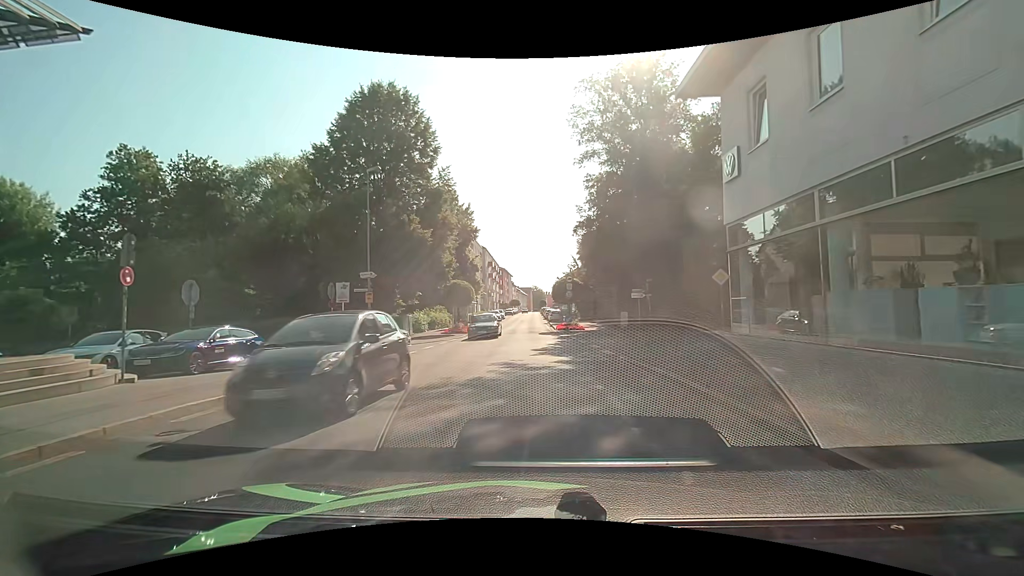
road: tertiary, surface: asphalt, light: Day
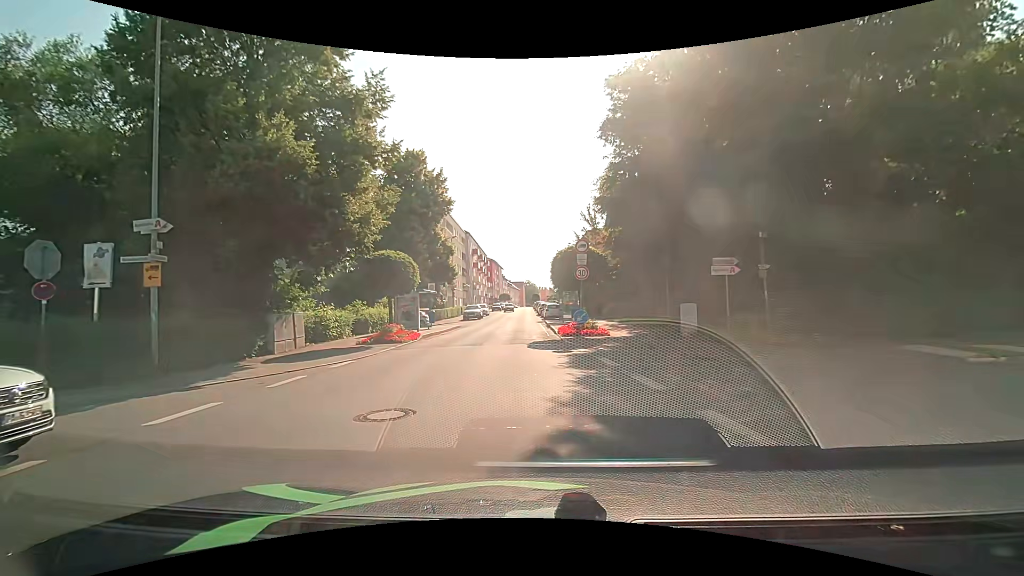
(0.0, +15.2) m; +2°
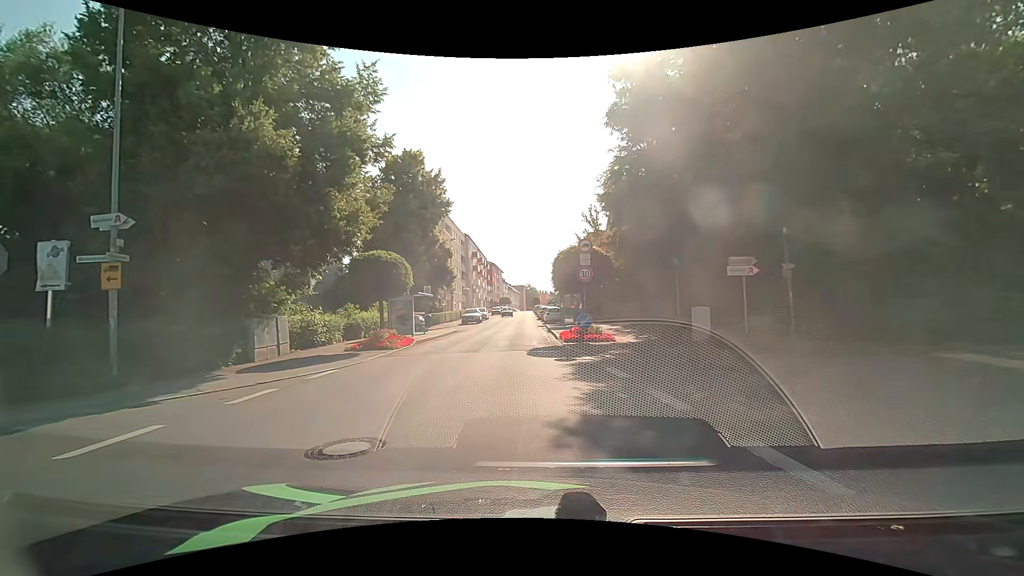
(0.0, +1.2) m; -2°
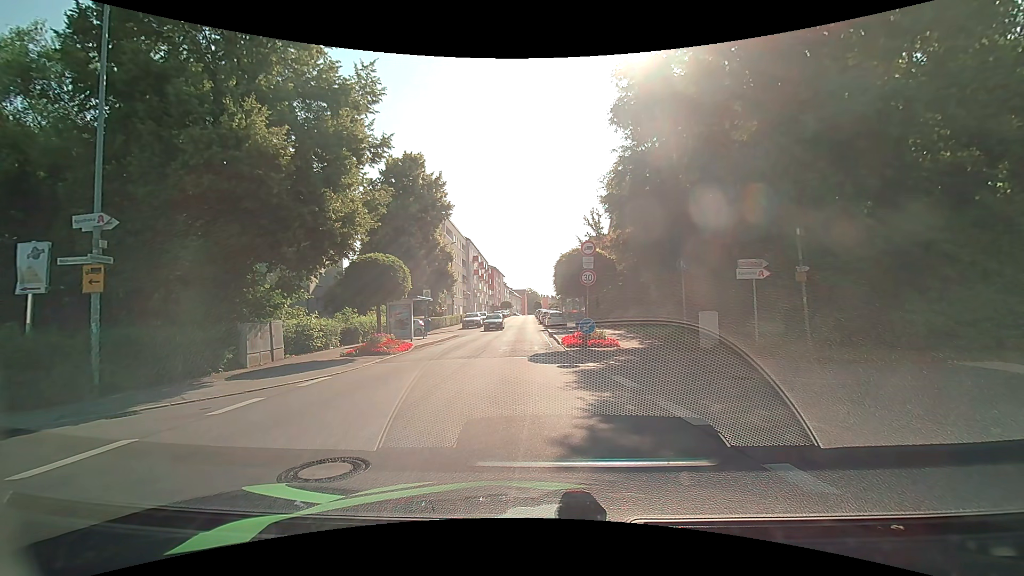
(0.0, +0.5) m; 0°
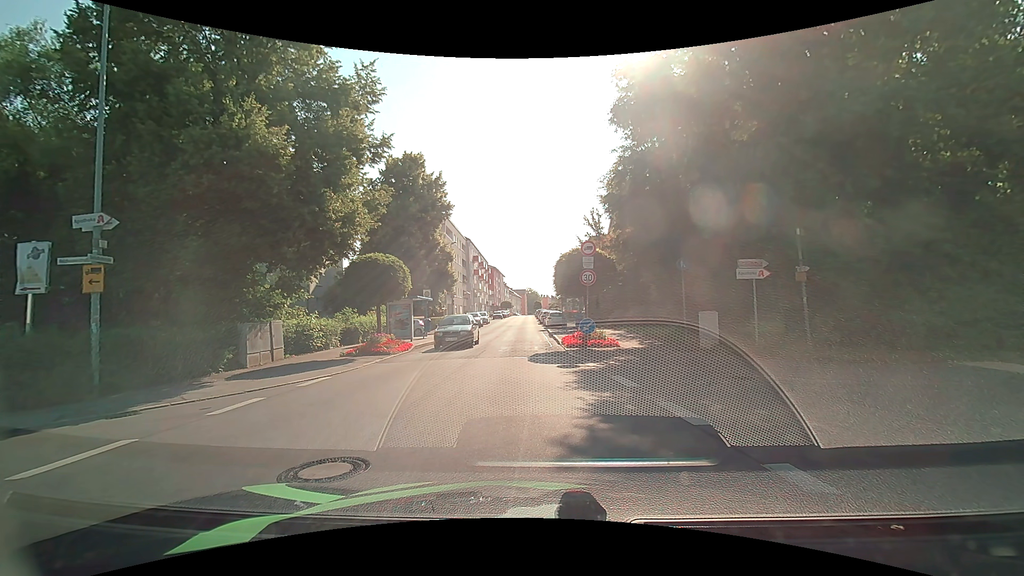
(0.0, 0.0) m; 0°
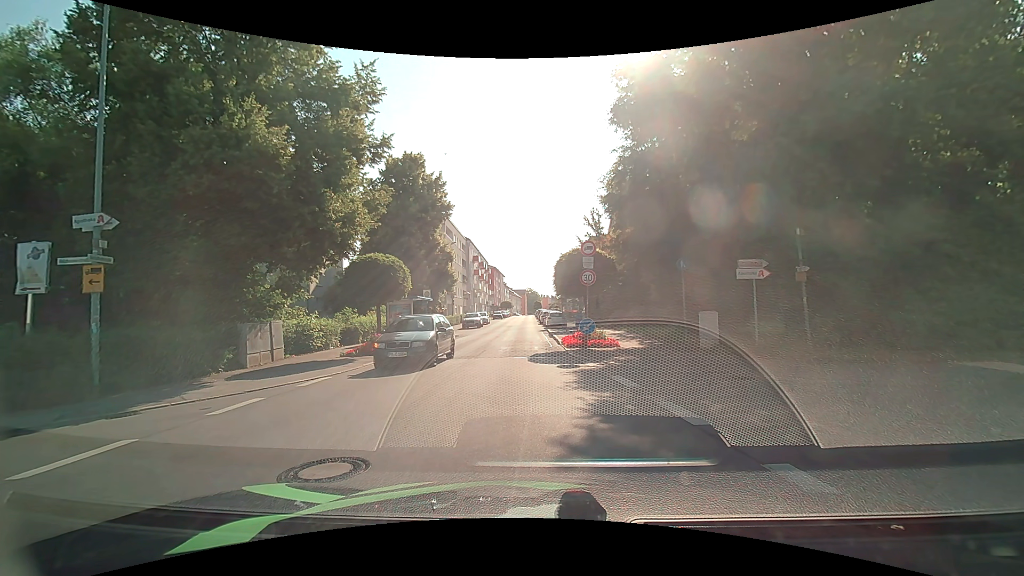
(0.0, 0.0) m; 0°
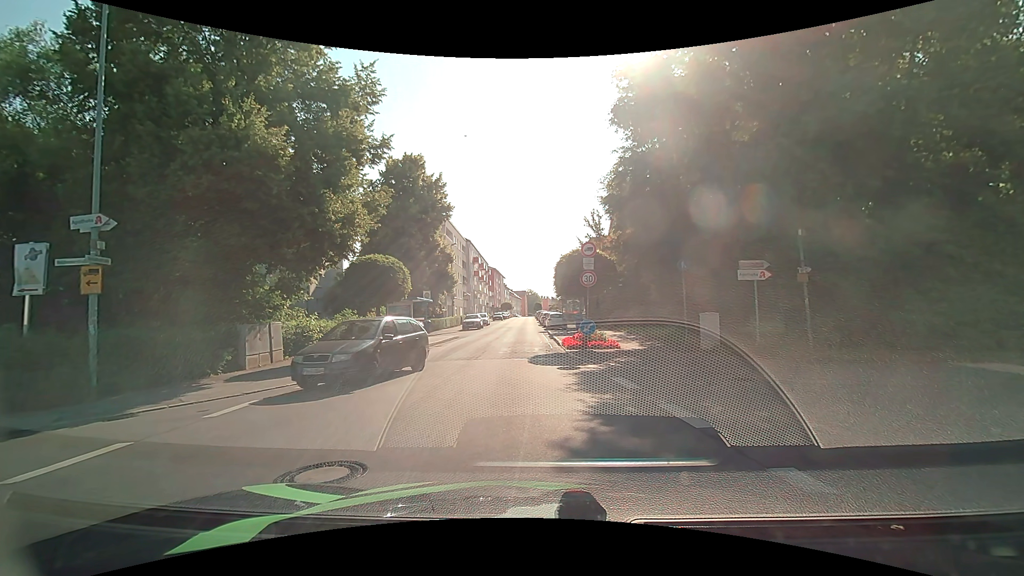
(0.0, +0.1) m; 0°
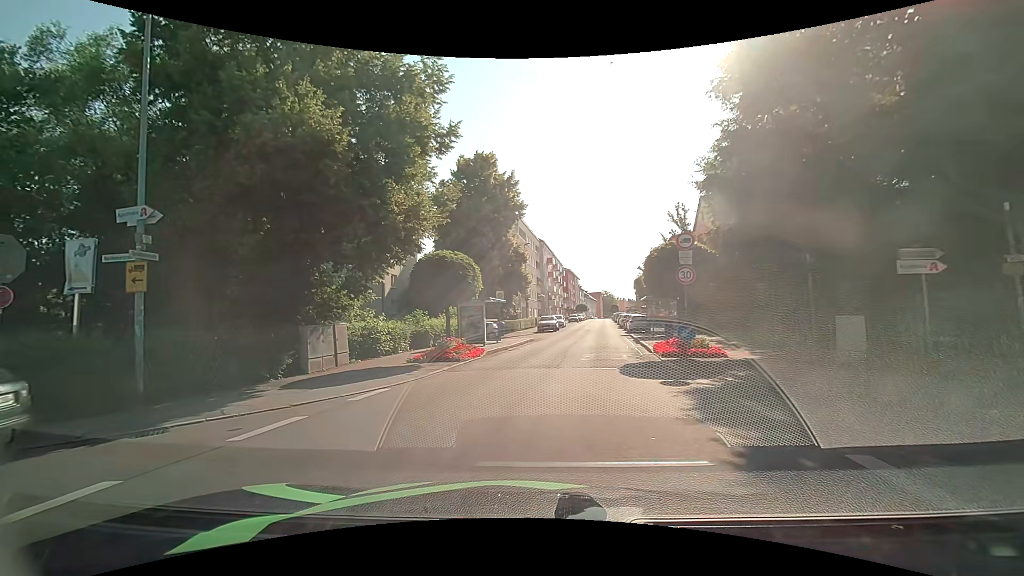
(-0.1, +2.3) m; -9°
(-6, +7) (-16, +8) (-26, +8) (-36, +9) (-46, +9) (-56, +9) (-66, +9) (-76, +9) (-86, +10) (-96, +10) m
